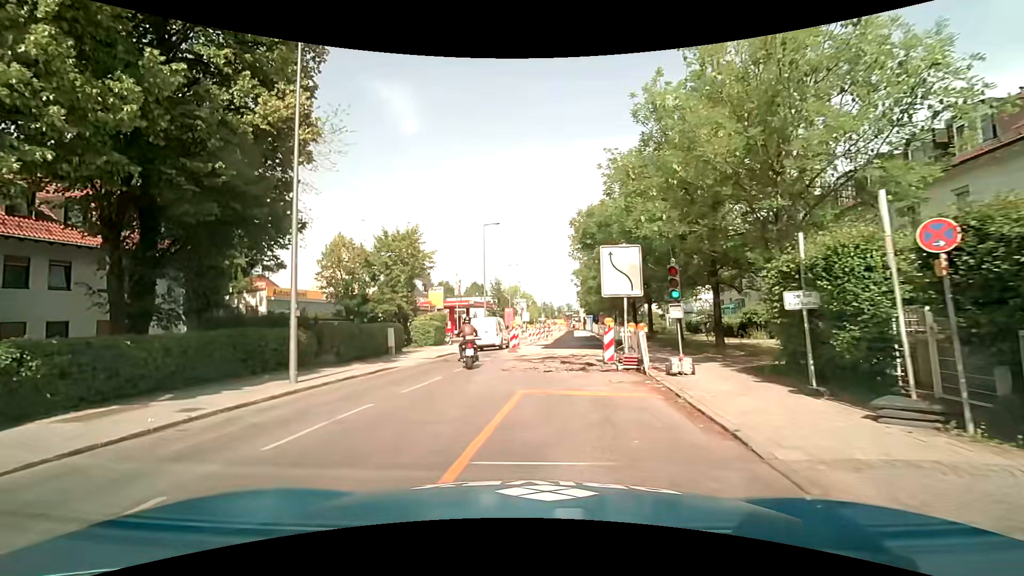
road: tertiary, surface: asphalt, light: Day
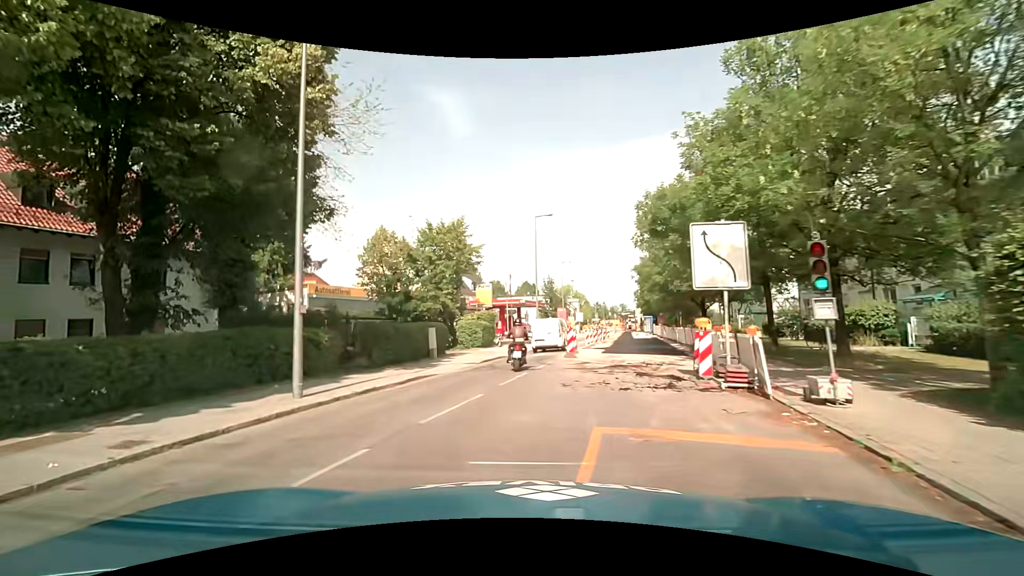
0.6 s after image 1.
(-0.2, +3.6) m; -7°
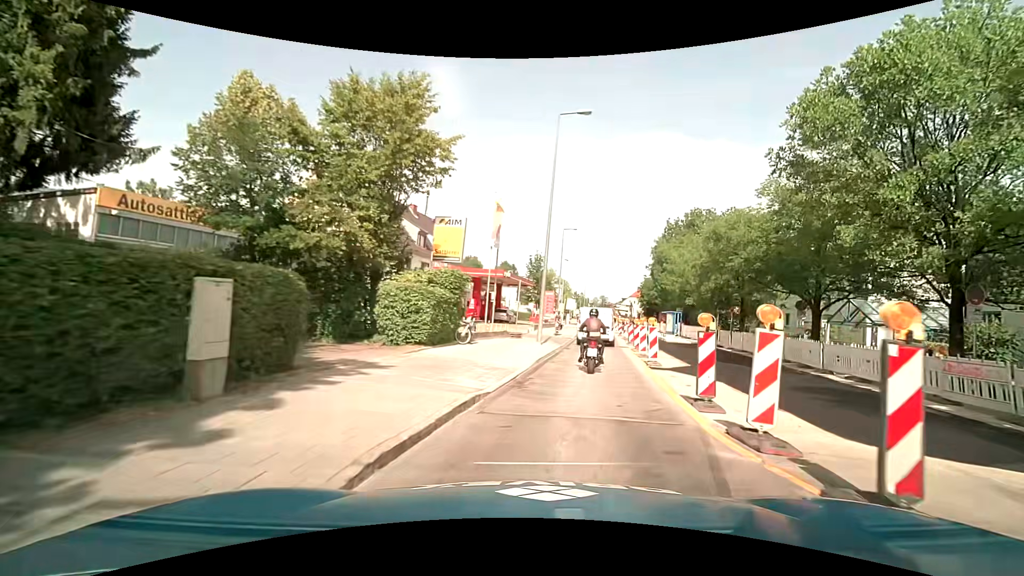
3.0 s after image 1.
(-1.3, +18.3) m; +3°
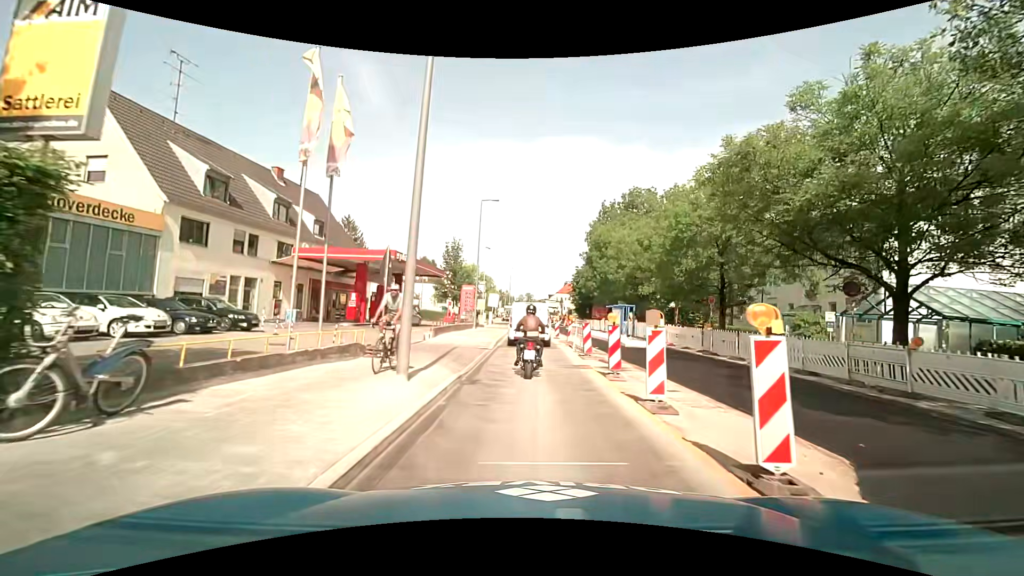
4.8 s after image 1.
(+1.2, +12.6) m; +9°
(0, +10) (0, +20) (0, +30) (0, +40) (-1, +50) (-1, +60) (-2, +70) (-3, +80) (-3, +90) (+1, +99) m
